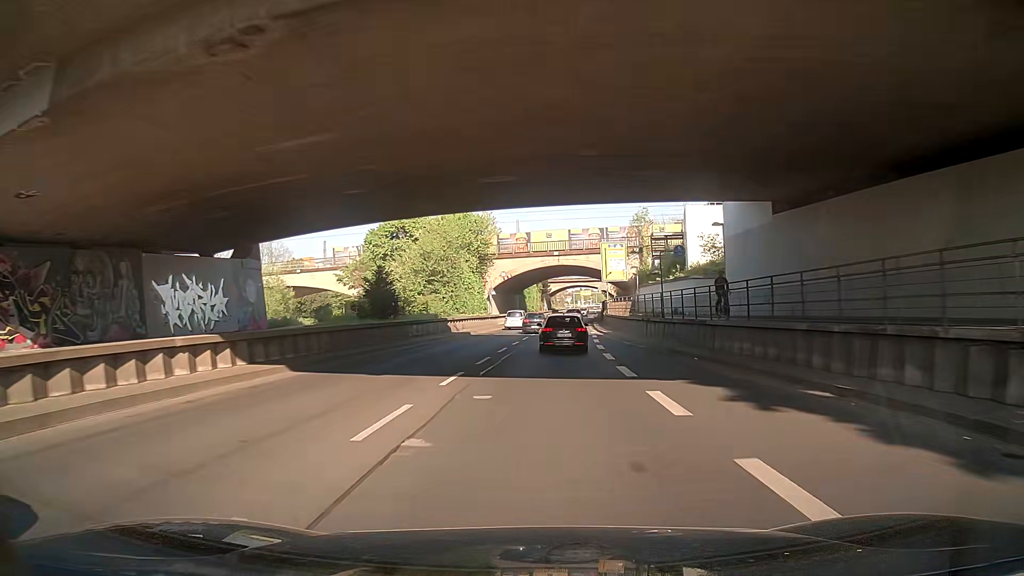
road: trunk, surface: asphalt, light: Day
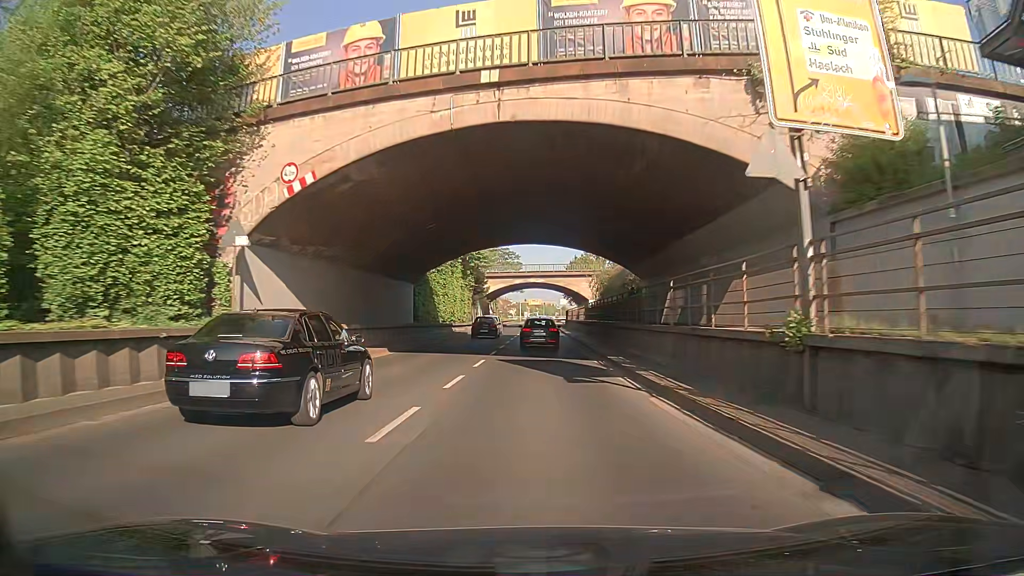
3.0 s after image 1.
(+1.9, +48.1) m; +5°
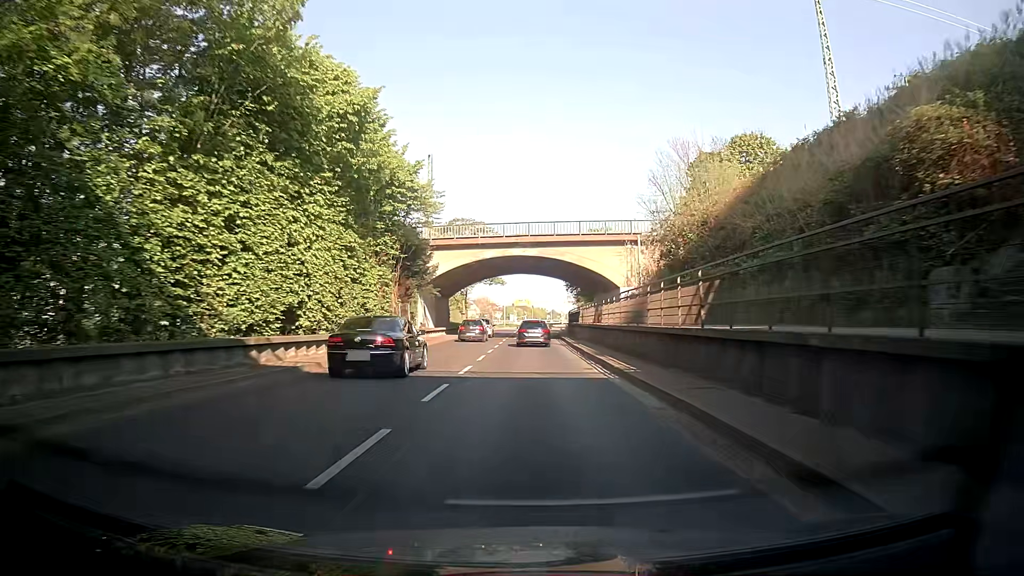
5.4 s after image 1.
(+0.5, +38.0) m; +1°
(0, +10) (0, +20) (0, +30) (0, +40) (0, +50) (0, +60) (0, +70) (0, +80) (0, +90) (0, +100) m
